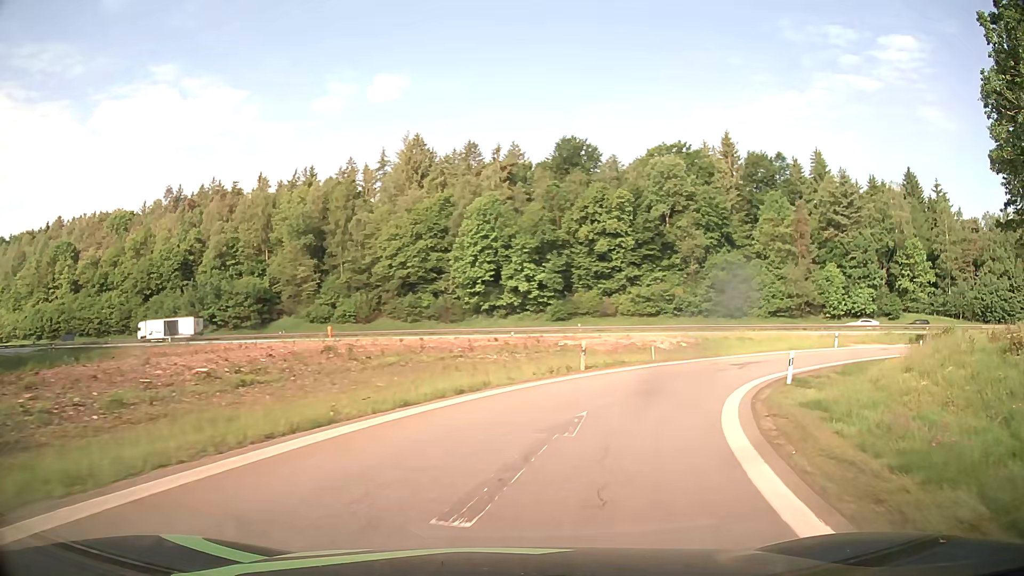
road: motorway_link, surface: asphalt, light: Day
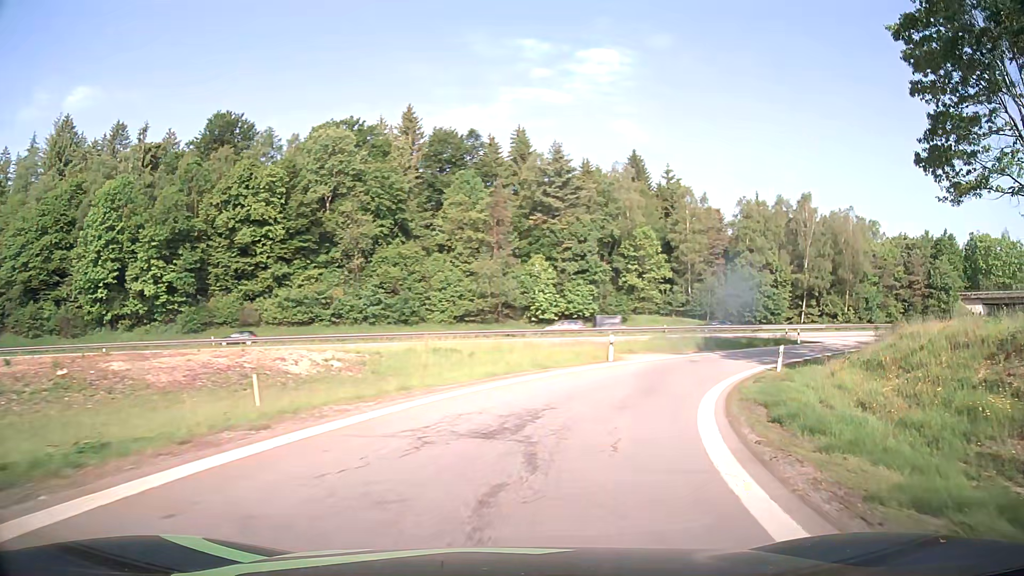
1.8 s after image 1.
(+5.1, +20.4) m; +28°
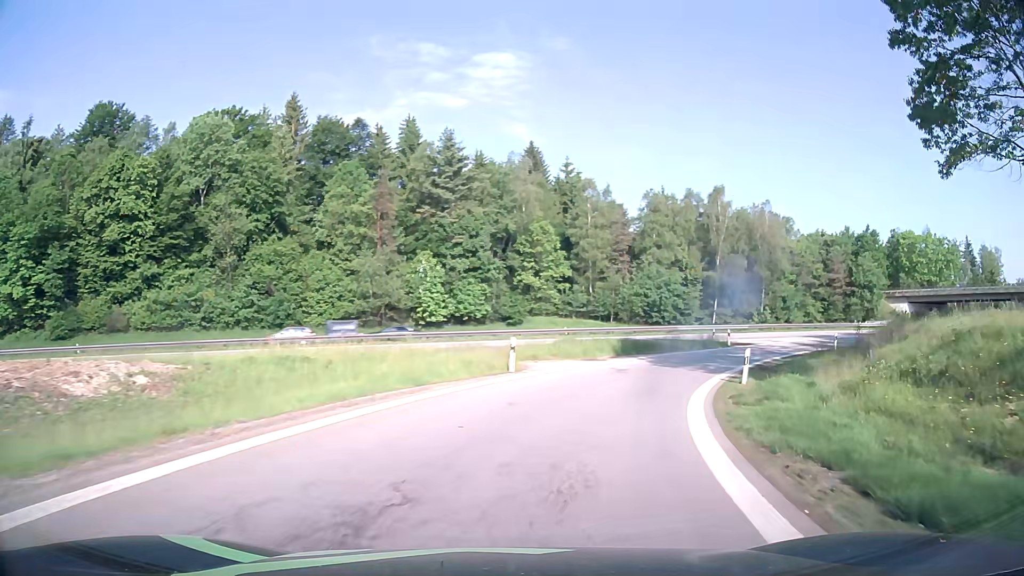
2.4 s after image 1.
(+0.6, +7.2) m; +9°
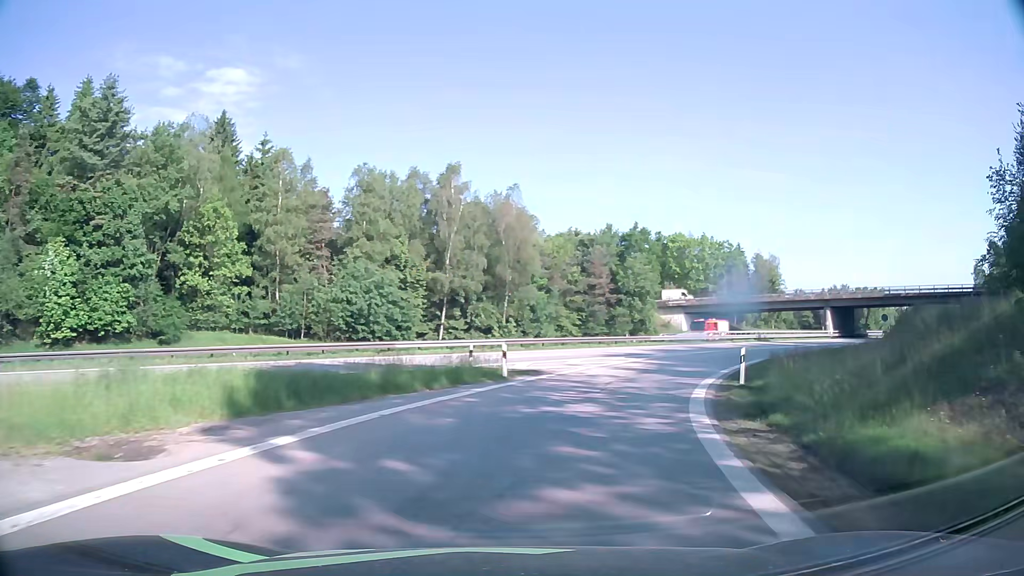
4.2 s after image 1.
(+4.8, +21.8) m; +24°
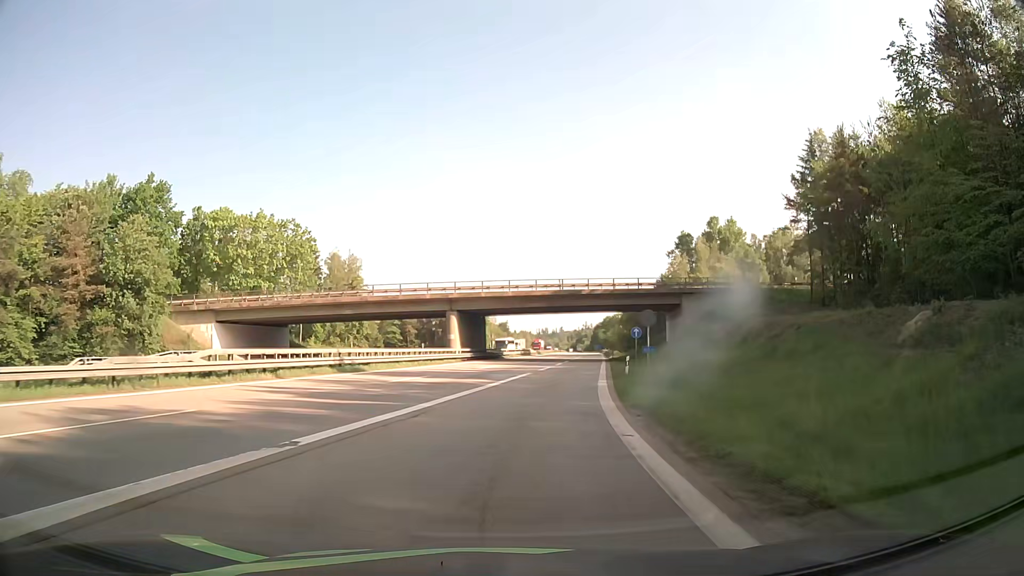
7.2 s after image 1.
(+13.4, +37.2) m; +37°
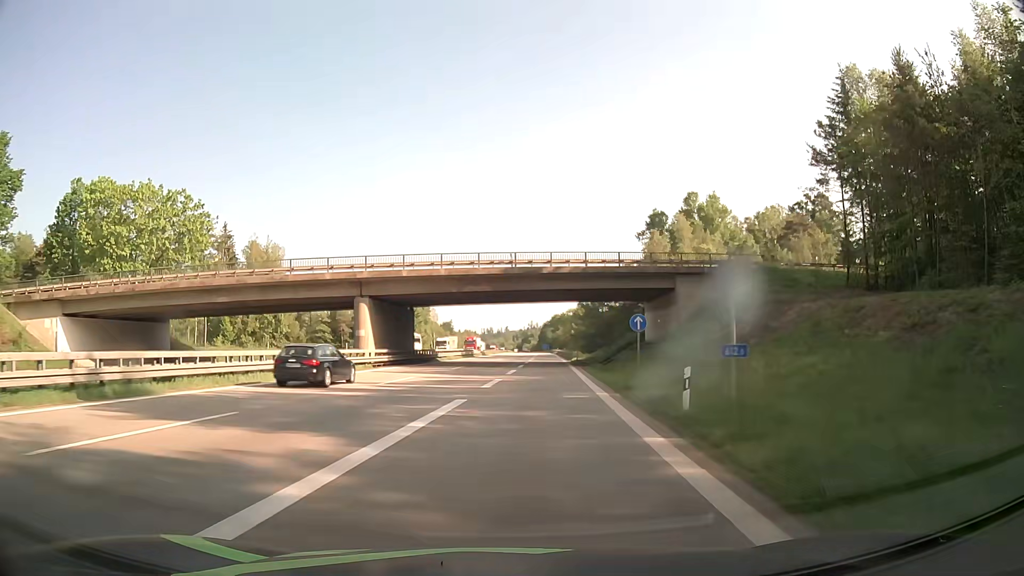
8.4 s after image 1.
(+0.9, +17.9) m; +4°
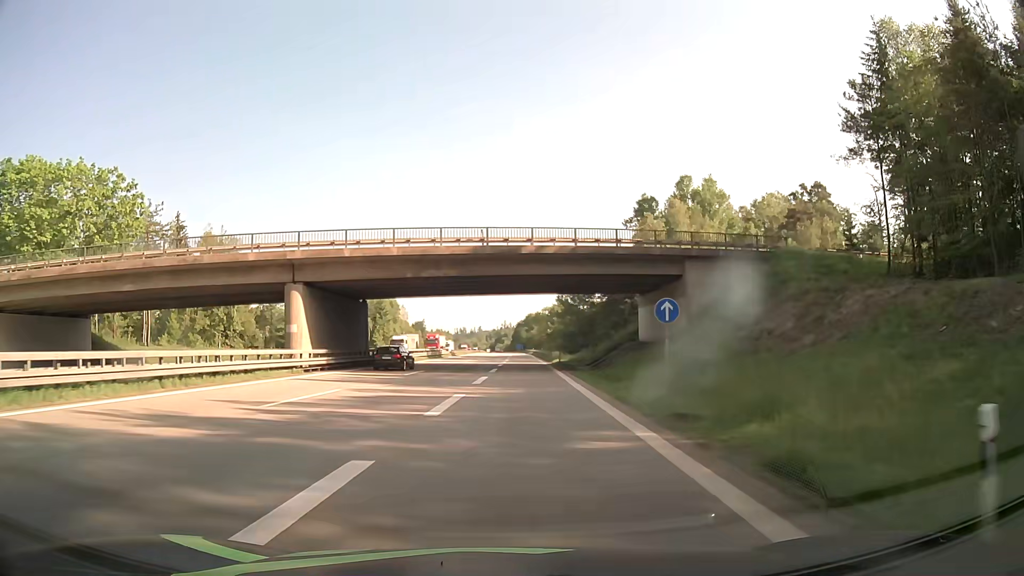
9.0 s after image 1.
(+0.2, +9.6) m; +3°
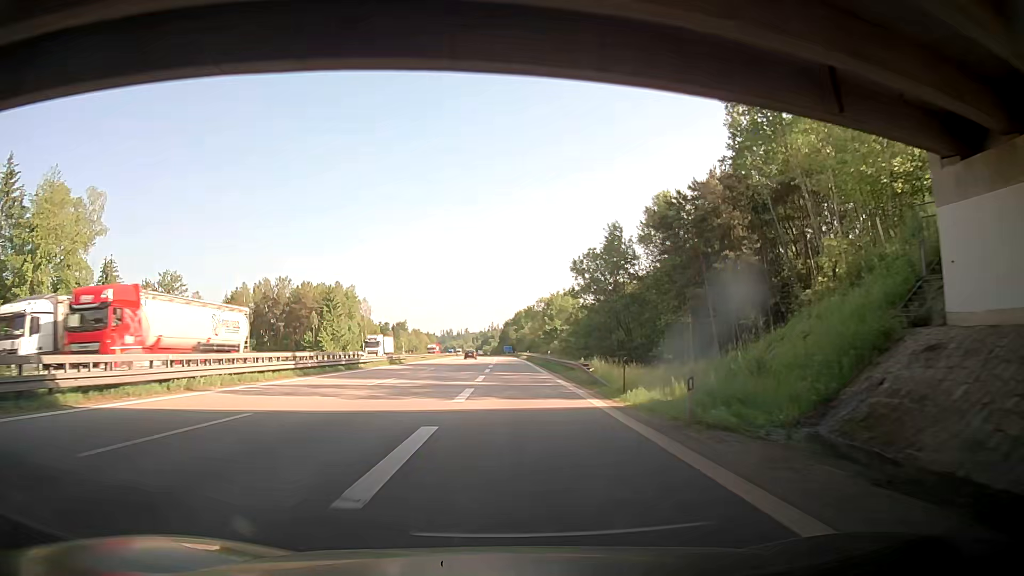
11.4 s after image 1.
(+0.8, +44.1) m; +1°
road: motorway
(0, +10) (0, +20) (-1, +30) (-1, +40) (-1, +50) (-1, +60) (-1, +70) (-2, +80) (-2, +90) (-2, +100) m
